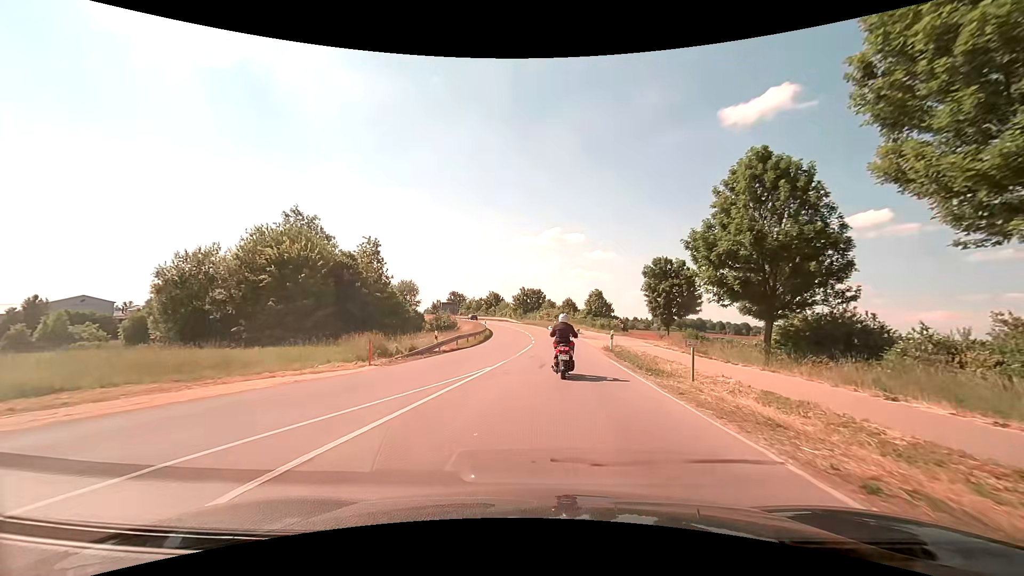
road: secondary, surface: asphalt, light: Day
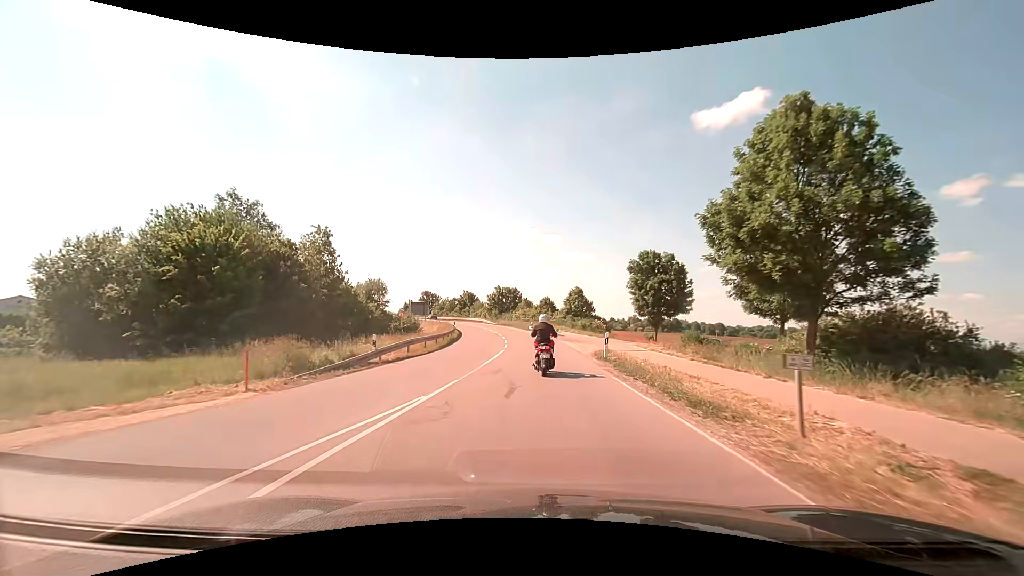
(+0.2, +6.4) m; +2°
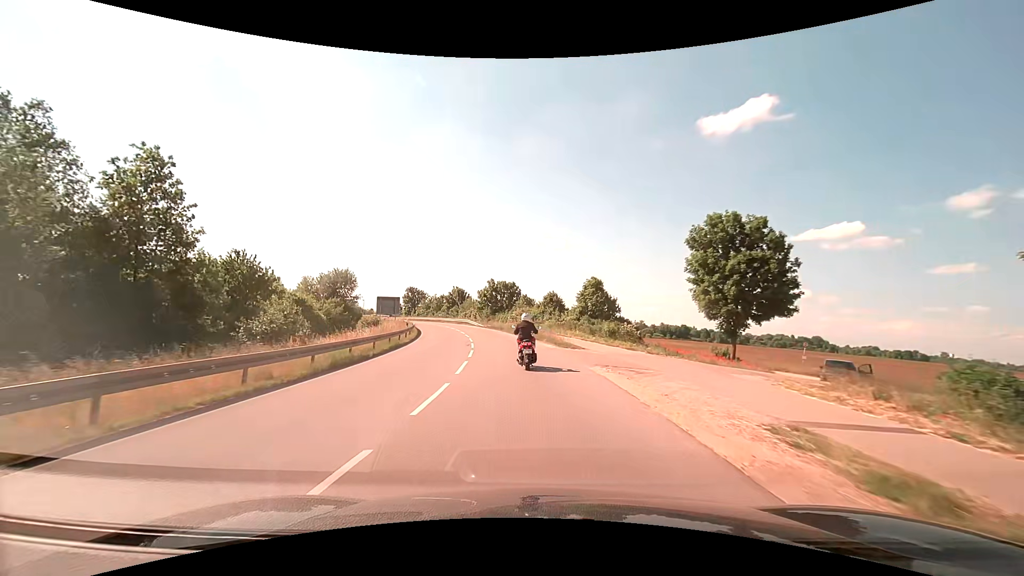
(+0.2, +21.6) m; 0°
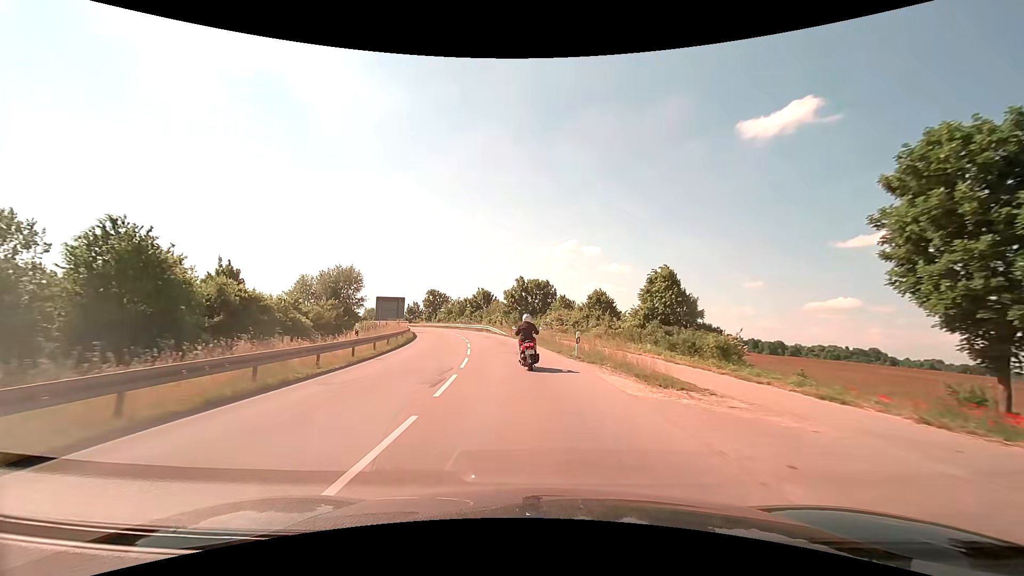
(-0.4, +16.2) m; -4°
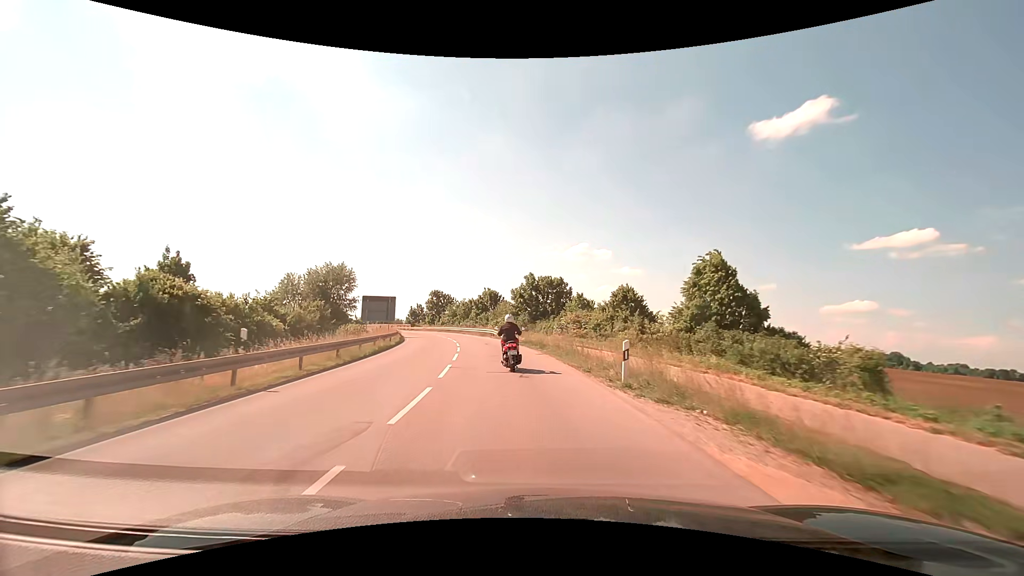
(-0.1, +8.6) m; -1°
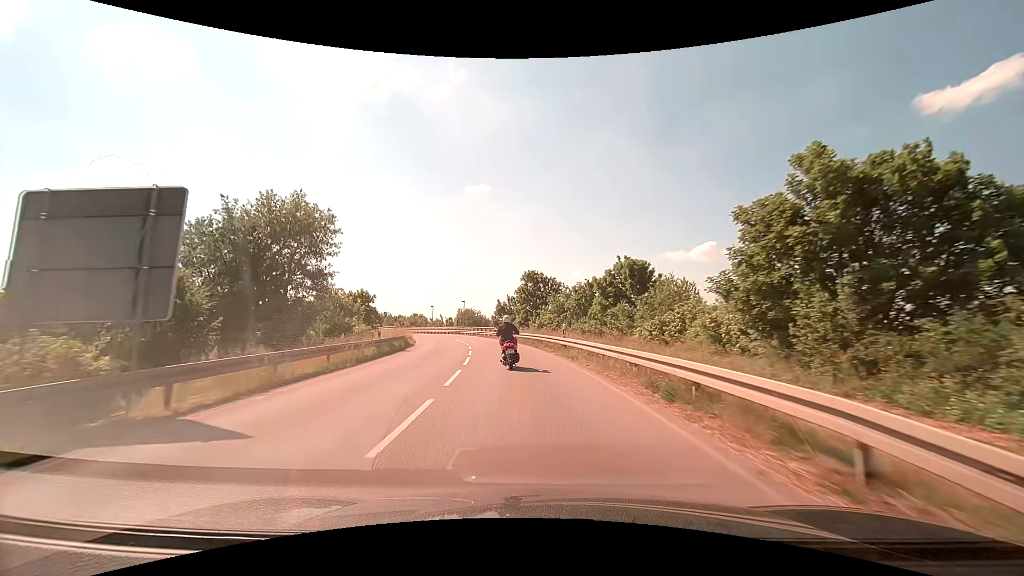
(-5.5, +43.5) m; -14°
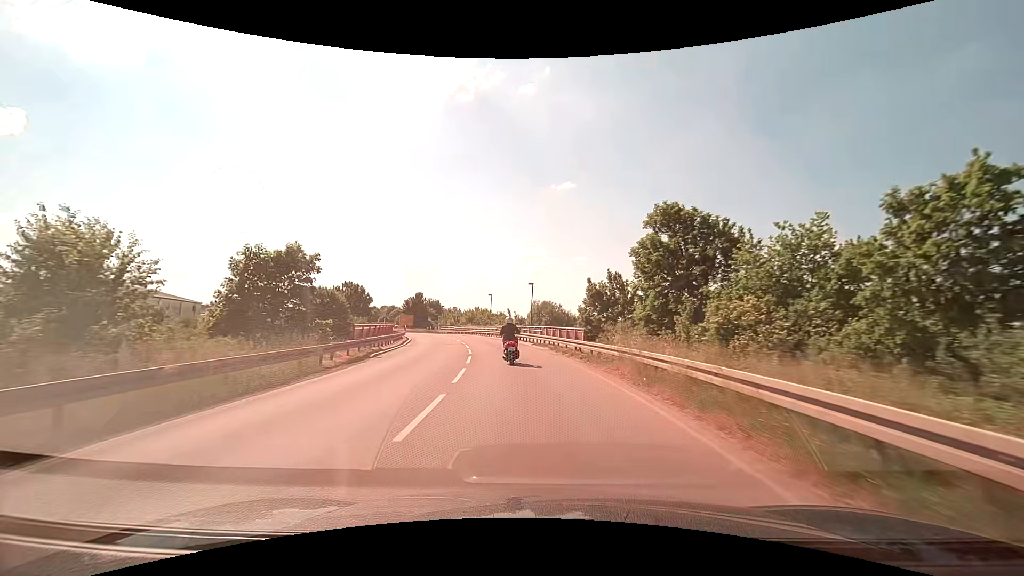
(-3.0, +35.2) m; -10°
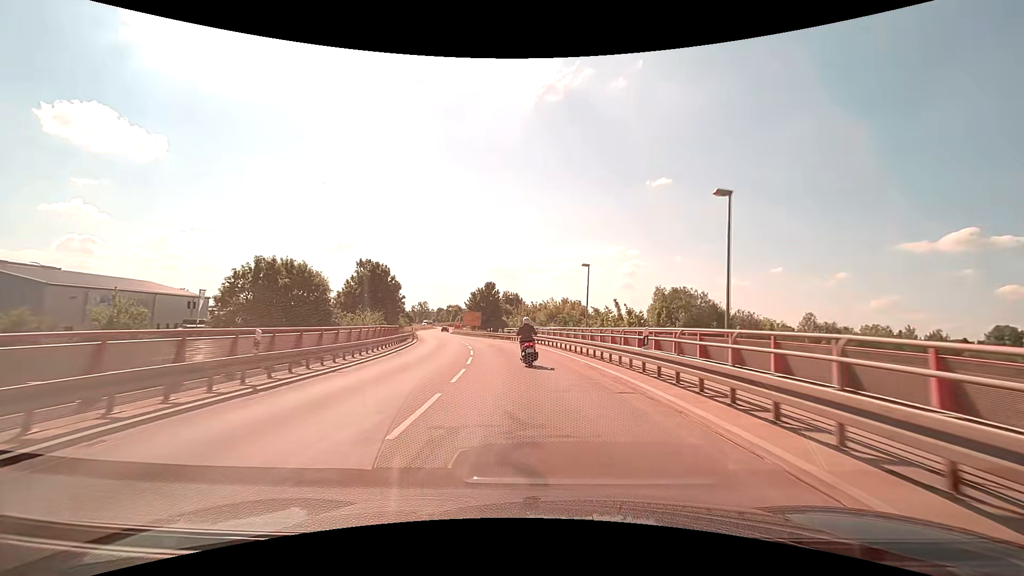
(-3.3, +35.8) m; -11°
(0, +10) (-1, +20) (-2, +30) (-4, +40) (-6, +50) (-8, +59) (-10, +69) (-13, +79) (-15, +88) (-18, +98) m
